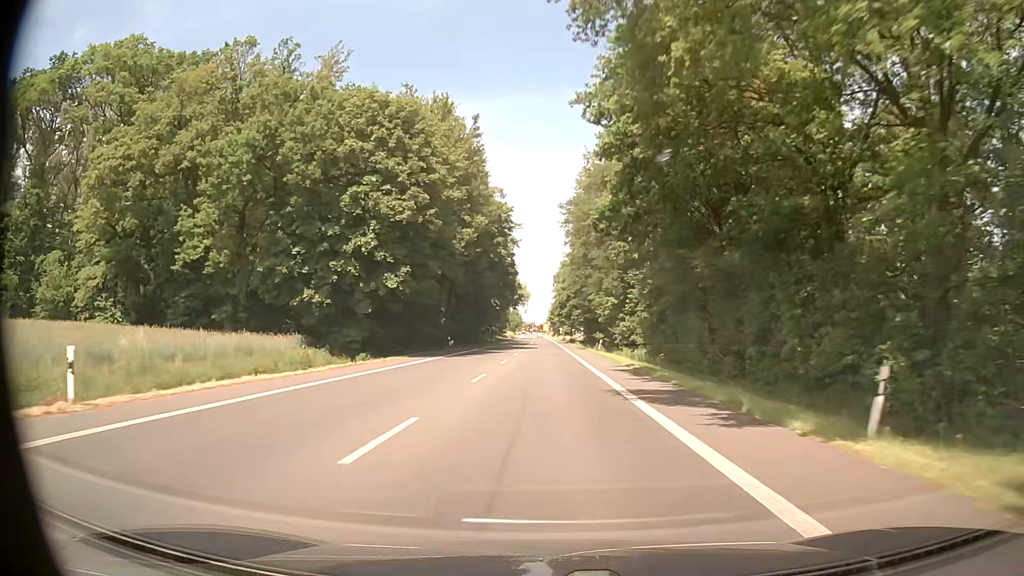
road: primary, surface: asphalt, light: Day
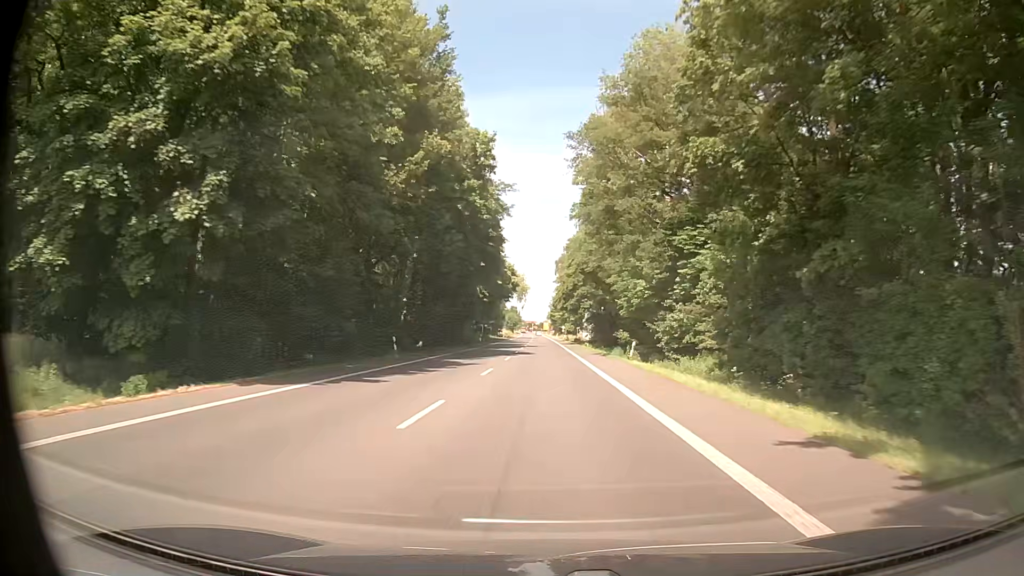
(0.0, +21.8) m; 0°
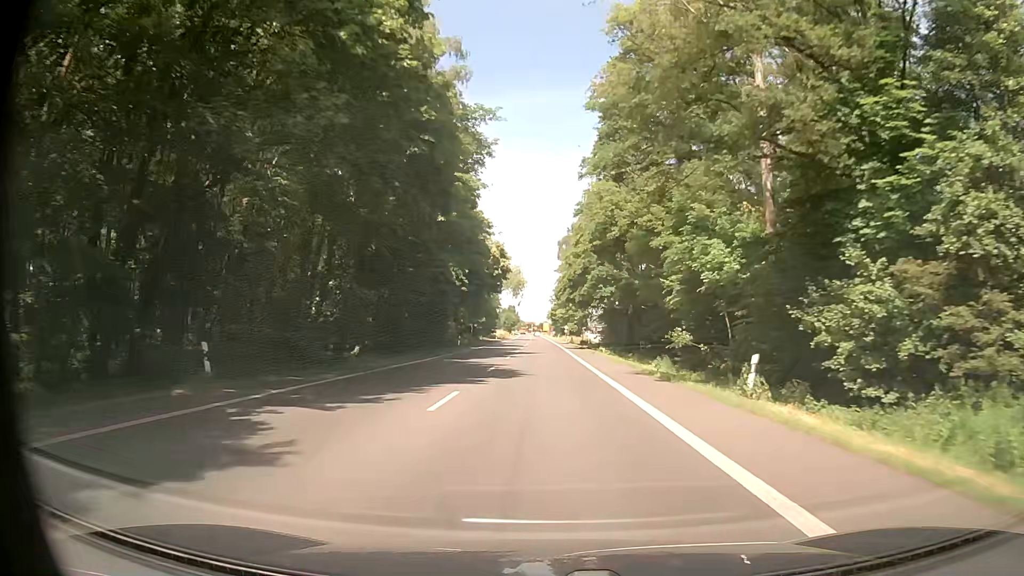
(0.0, +21.8) m; 0°
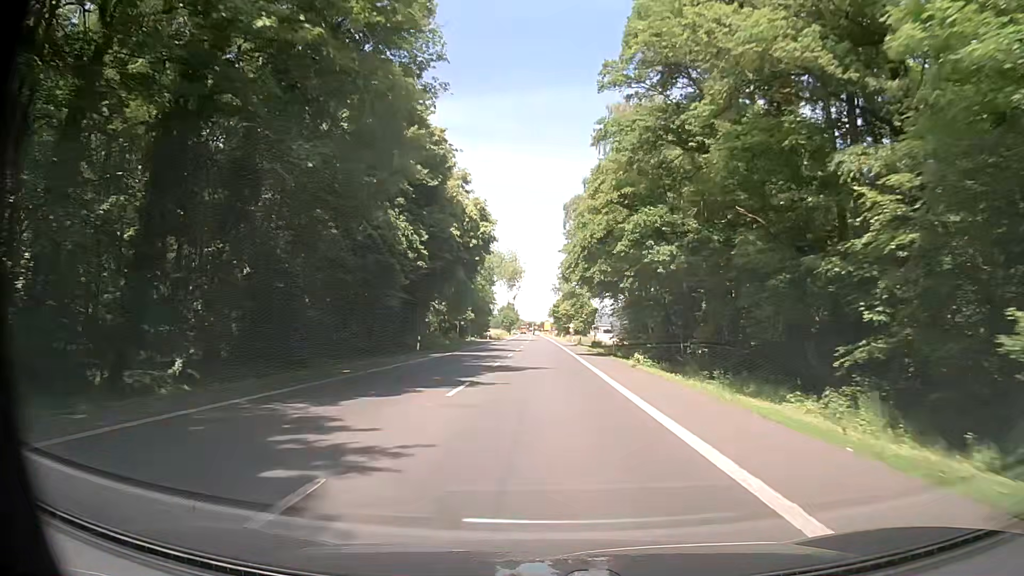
(0.0, +21.8) m; 0°
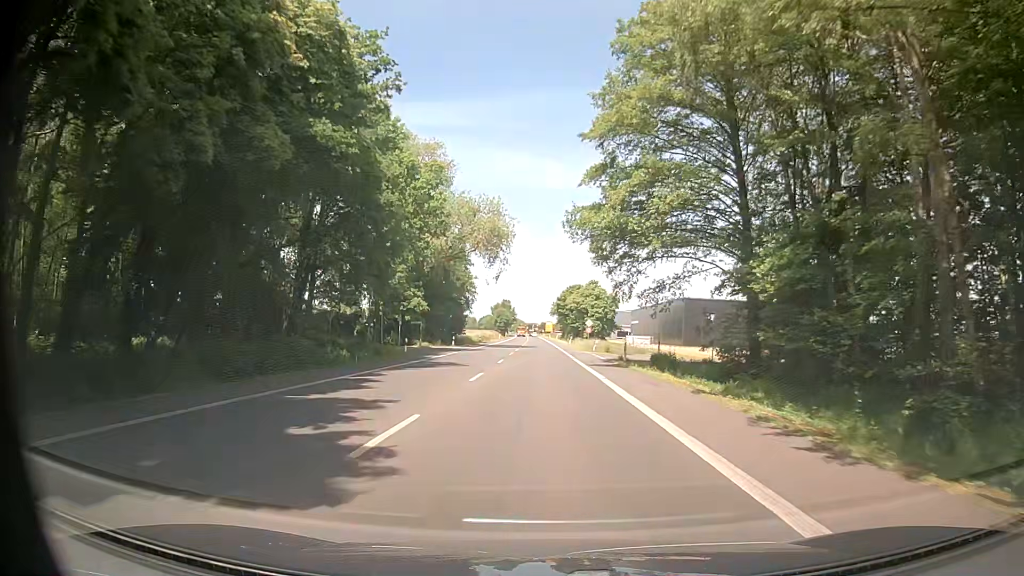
(-0.6, +43.6) m; -1°
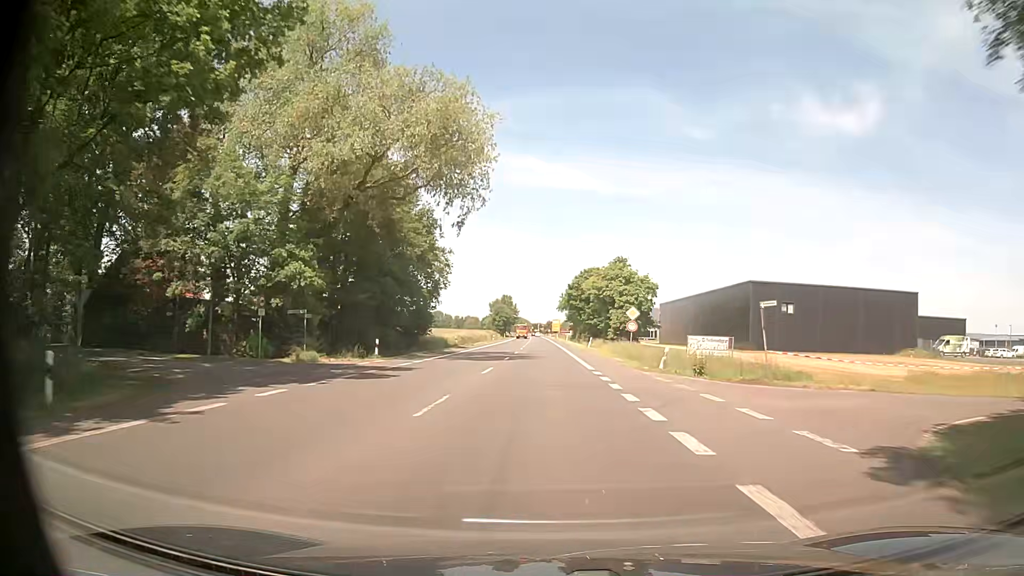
(+0.3, +32.7) m; +1°
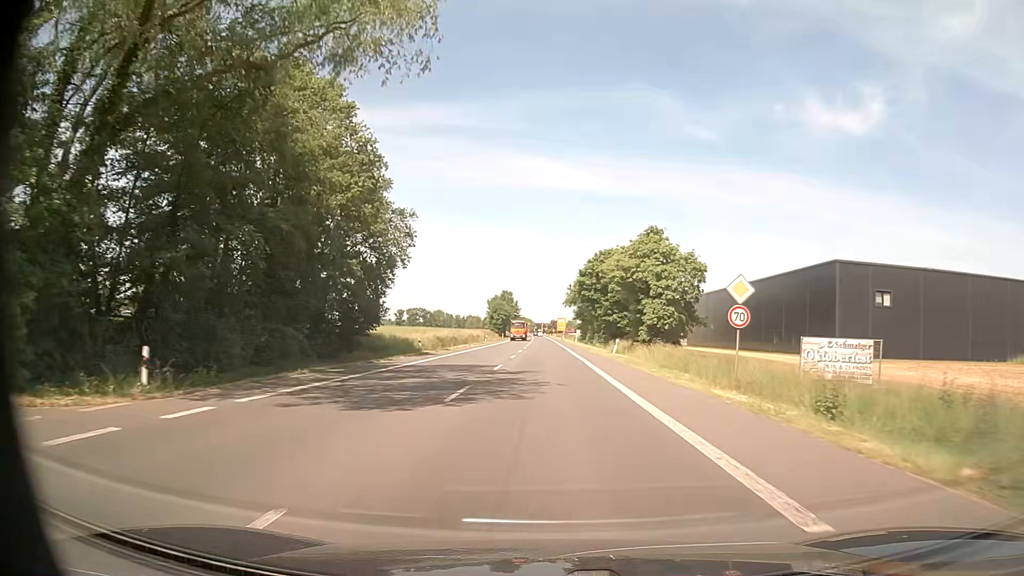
(-0.2, +21.8) m; -1°
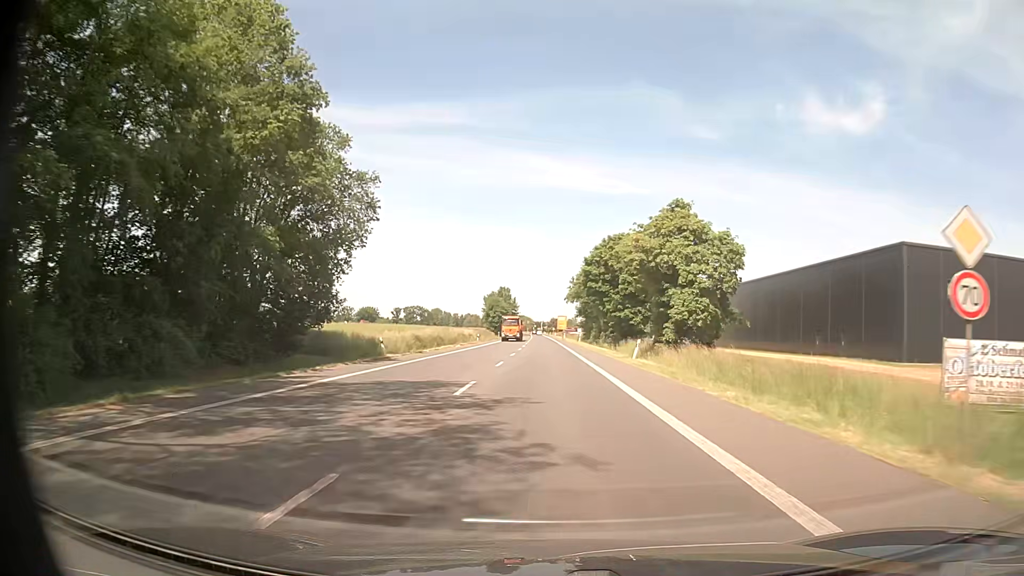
(0.0, +10.9) m; 0°
(0, +10) (0, +20) (0, +30) (0, +40) (0, +50) (0, +60) (0, +70) (0, +80) (0, +90) (-1, +100) m
